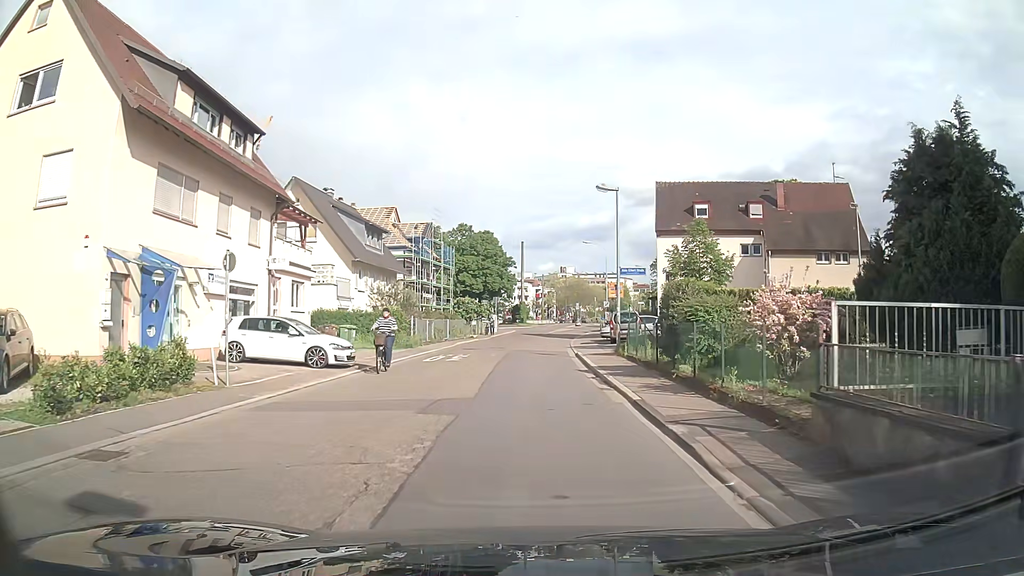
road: tertiary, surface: asphalt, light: Day
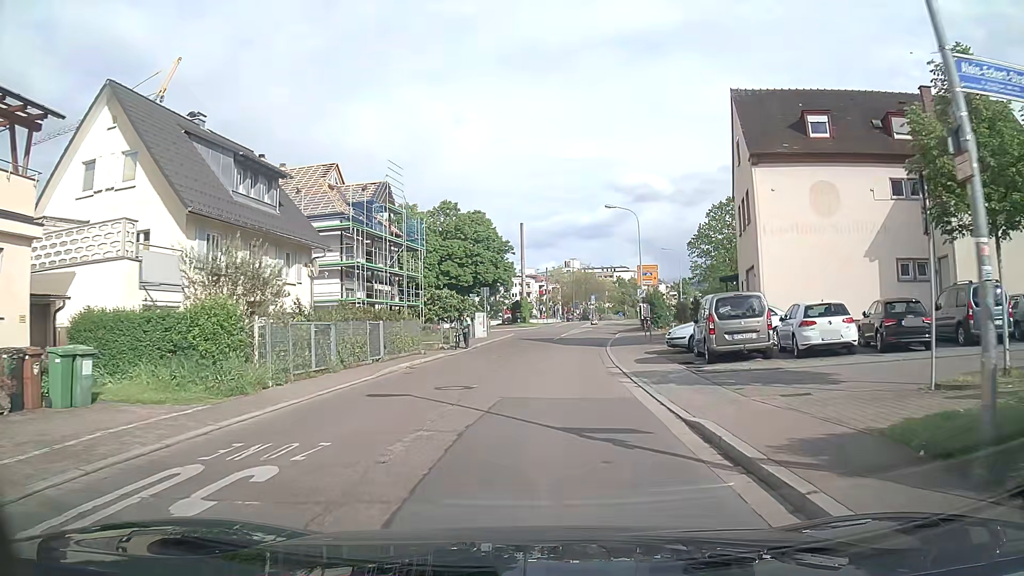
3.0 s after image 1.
(-0.4, +20.2) m; -1°
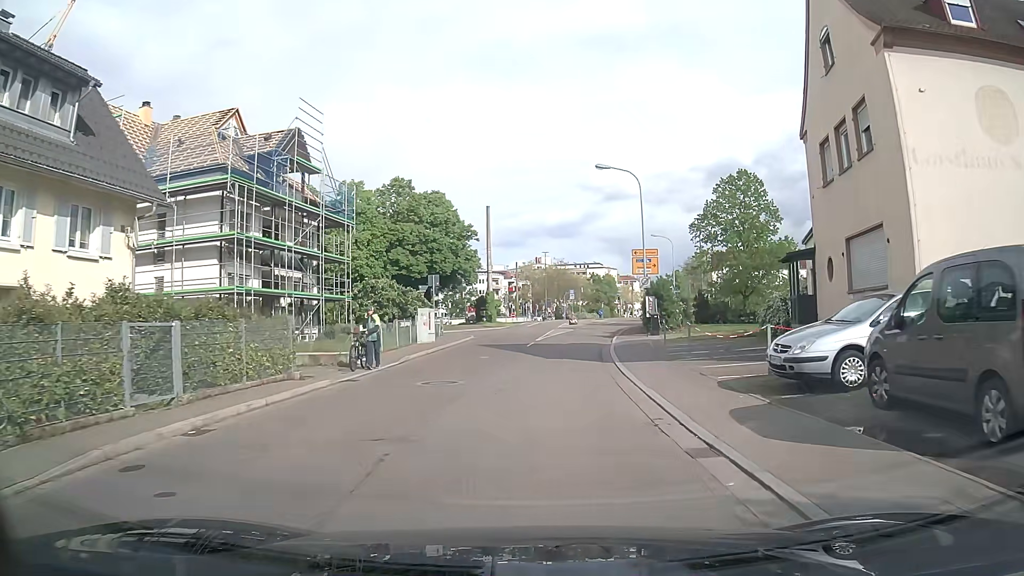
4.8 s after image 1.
(0.0, +12.6) m; +1°
(0, +10) (+1, +20) (+2, +30) (+4, +40) (+5, +50) (+8, +59) (+10, +69) (+13, +79) (+16, +88) (+19, +98) m
